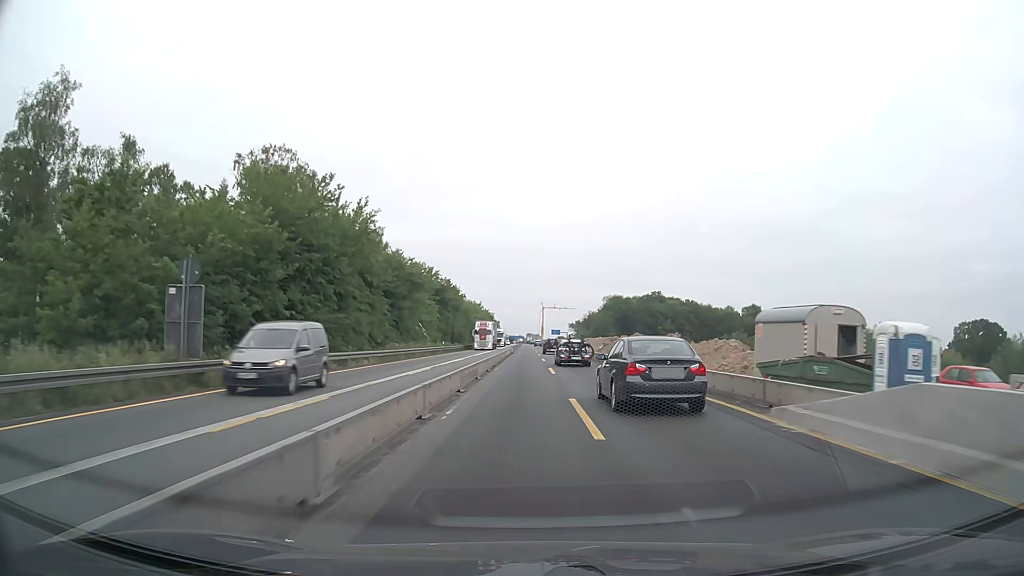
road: motorway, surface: concrete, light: Day
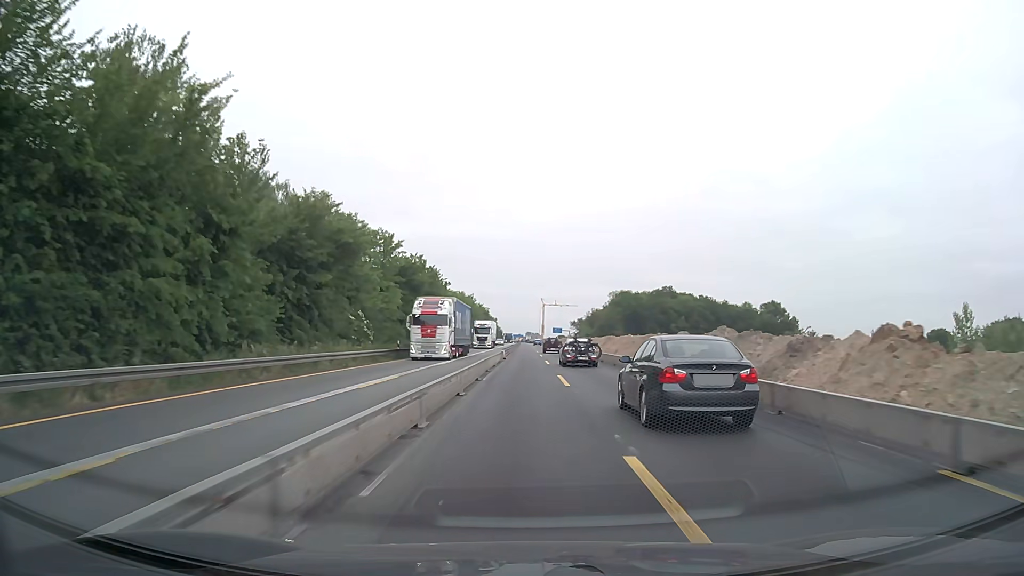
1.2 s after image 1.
(-0.1, +25.4) m; 0°
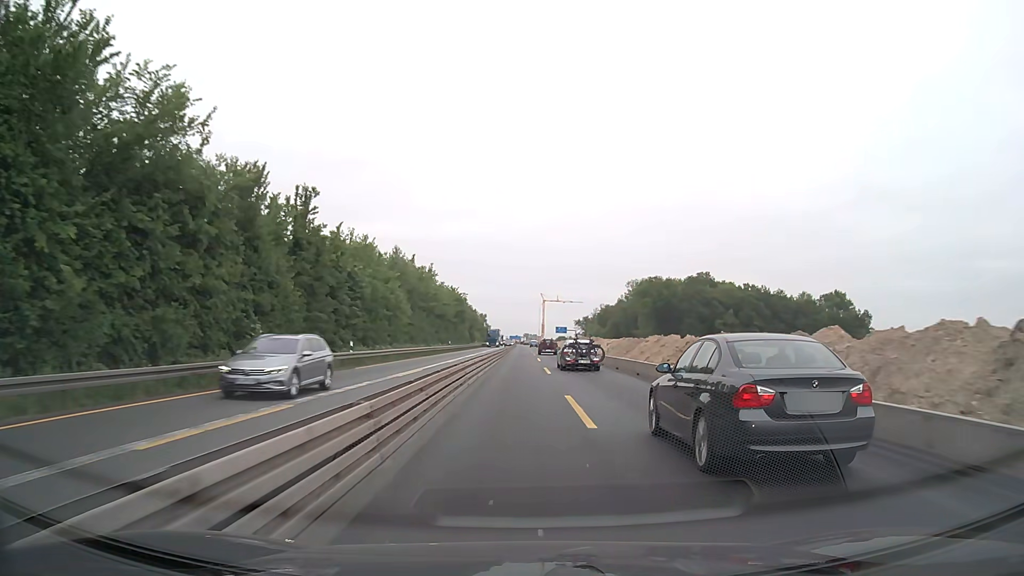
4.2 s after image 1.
(+0.2, +63.6) m; 0°
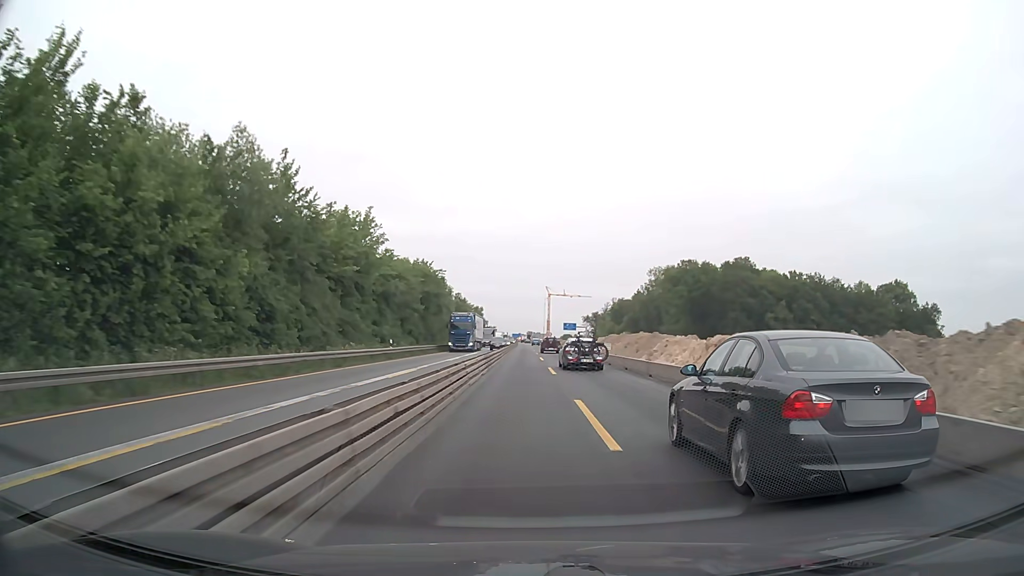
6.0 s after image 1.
(-0.2, +38.2) m; 0°
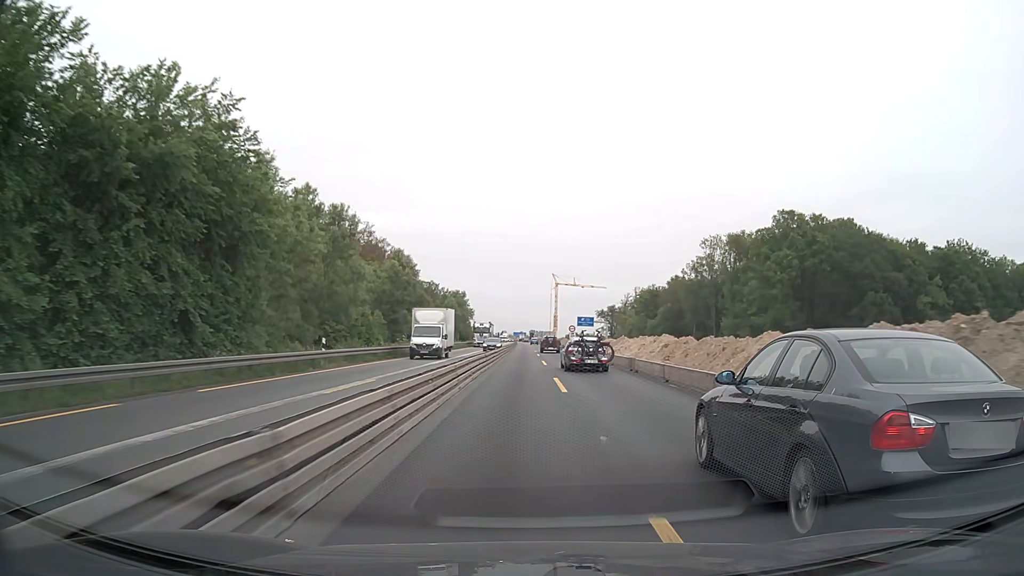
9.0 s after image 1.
(0.0, +63.6) m; 0°
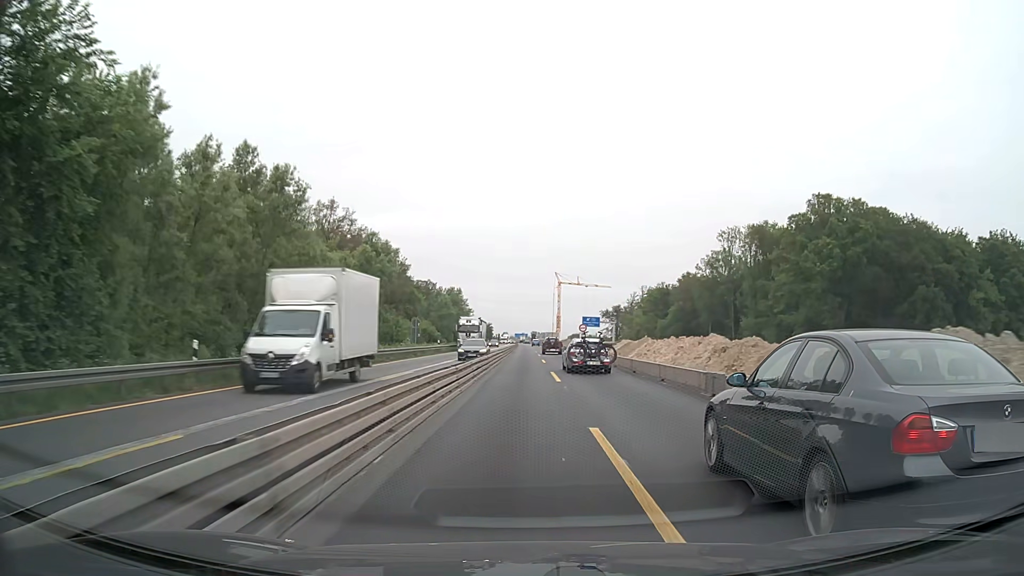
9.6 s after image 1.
(0.0, +12.7) m; 0°
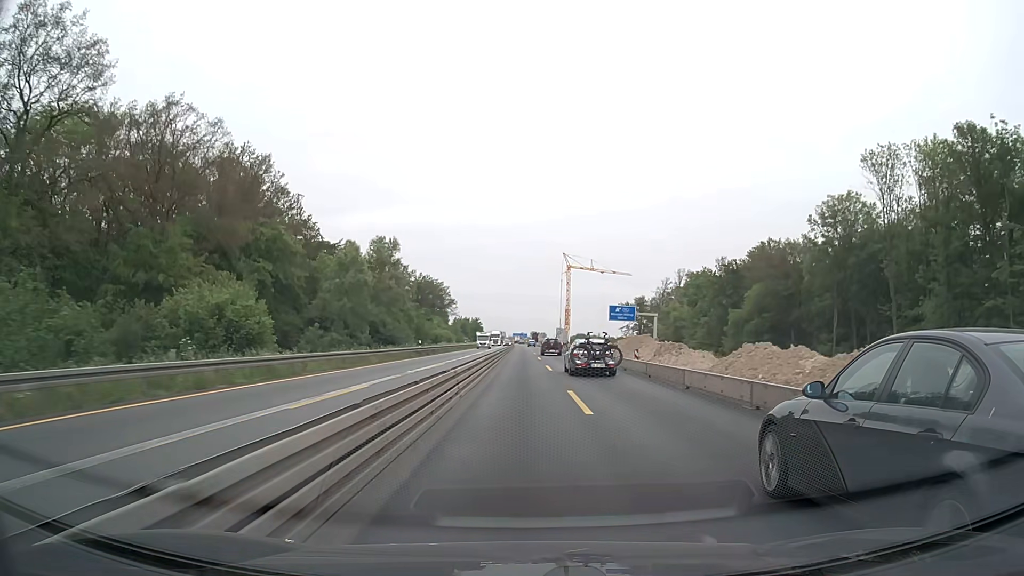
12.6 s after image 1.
(-0.2, +63.6) m; 0°
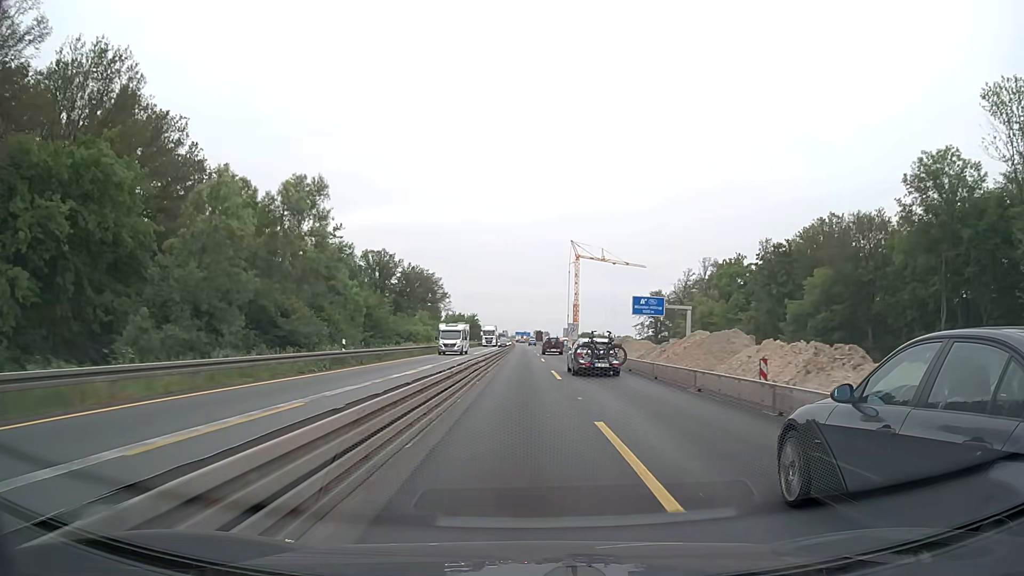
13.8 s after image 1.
(0.0, +25.4) m; 0°
(0, +10) (0, +20) (0, +30) (0, +40) (0, +50) (0, +60) (0, +70) (0, +80) (0, +90) (-1, +100) m
